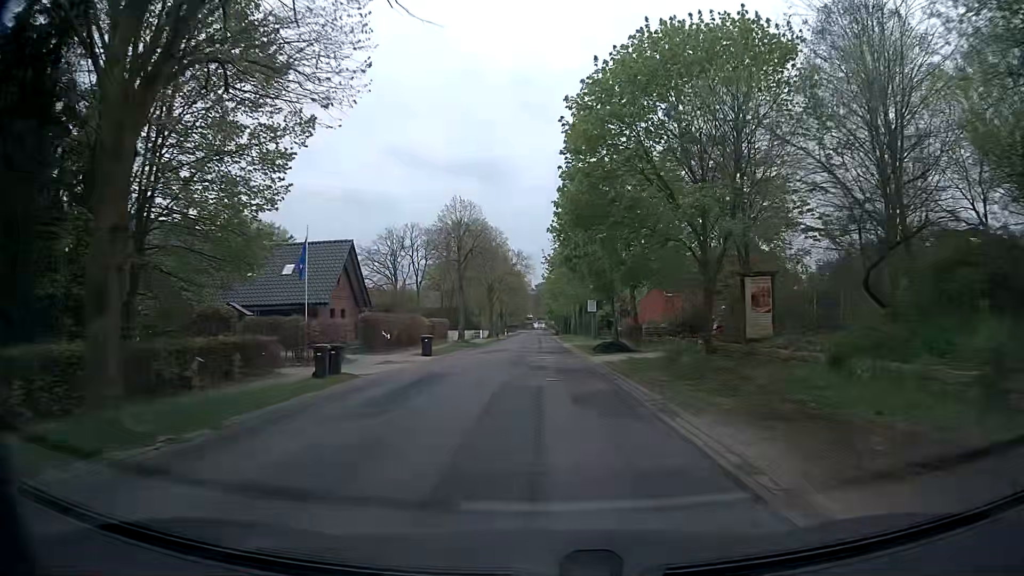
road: secondary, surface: asphalt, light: Day
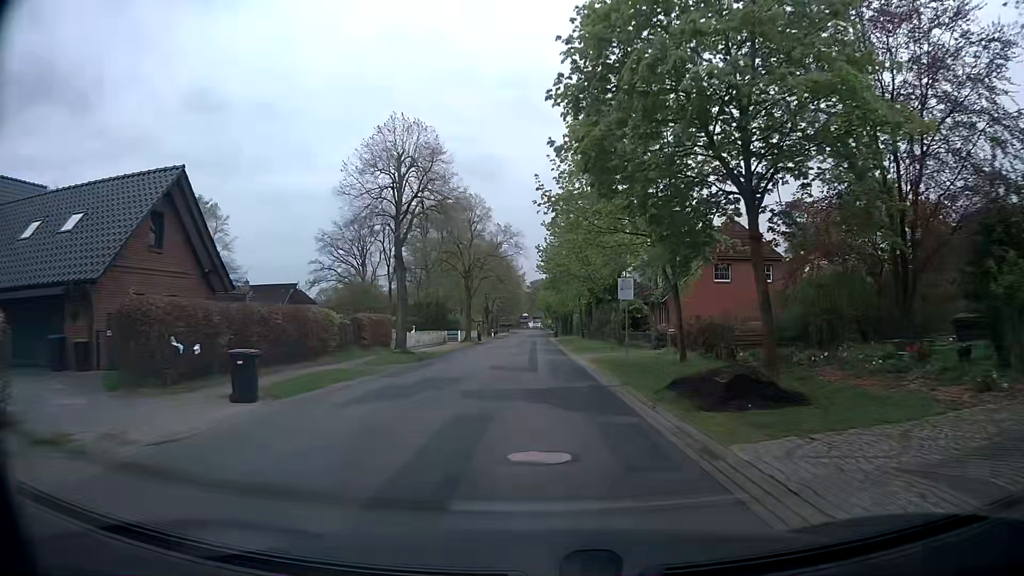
(0.0, +21.7) m; 0°
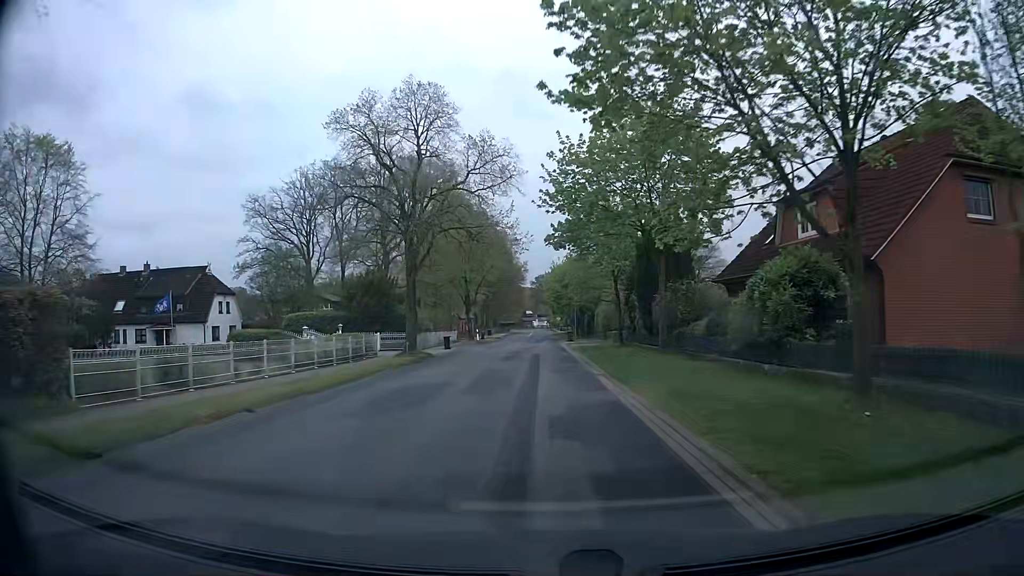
(-0.2, +30.2) m; 0°
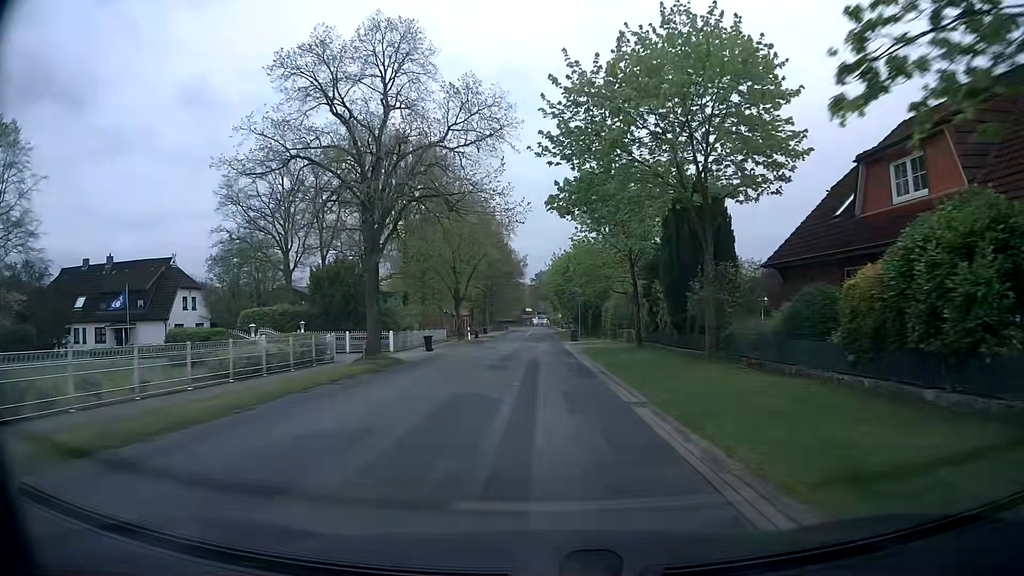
(0.0, +7.6) m; 0°
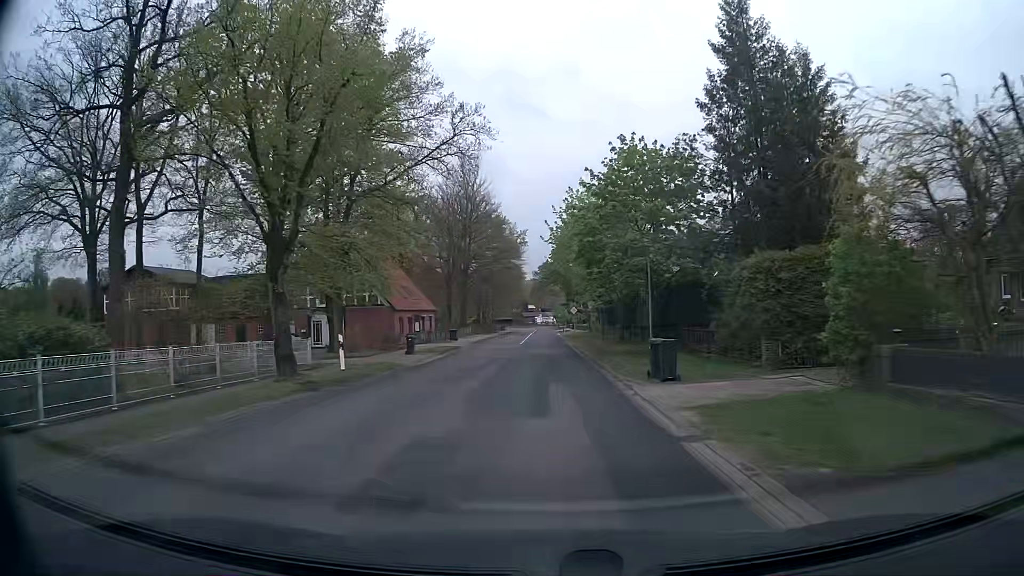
(-0.4, +38.2) m; -1°
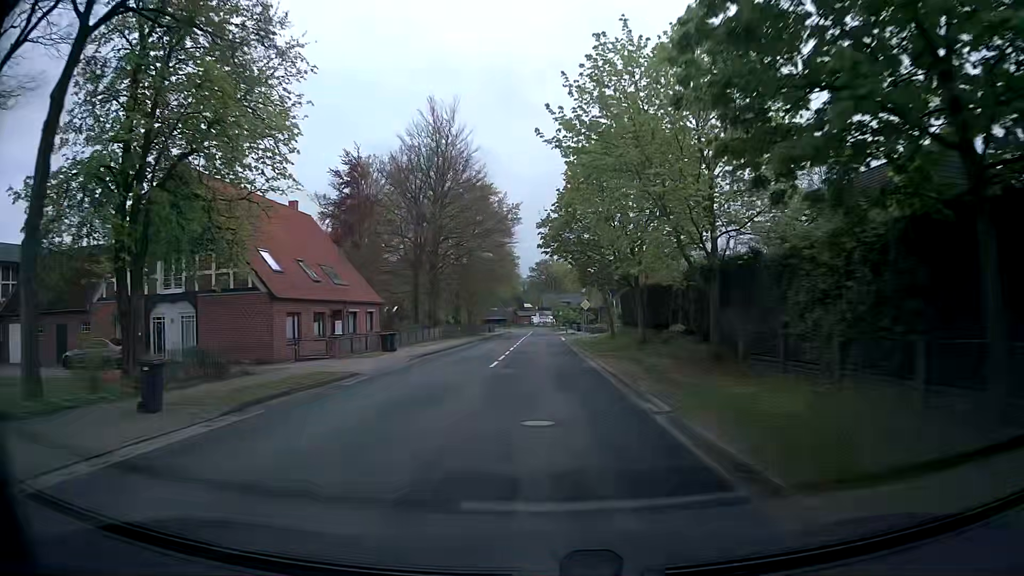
(0.0, +23.5) m; 0°
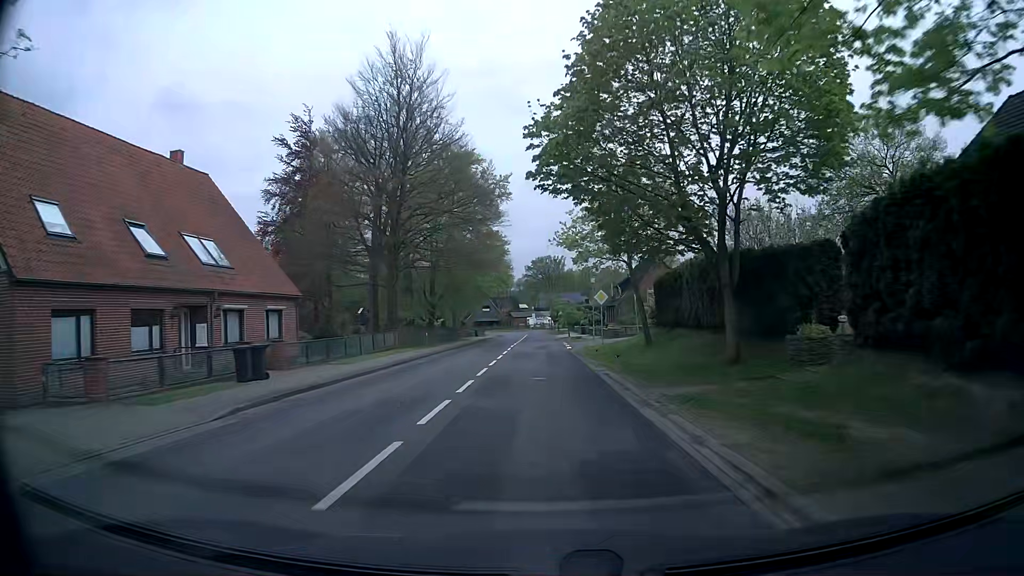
(+0.2, +16.1) m; +1°
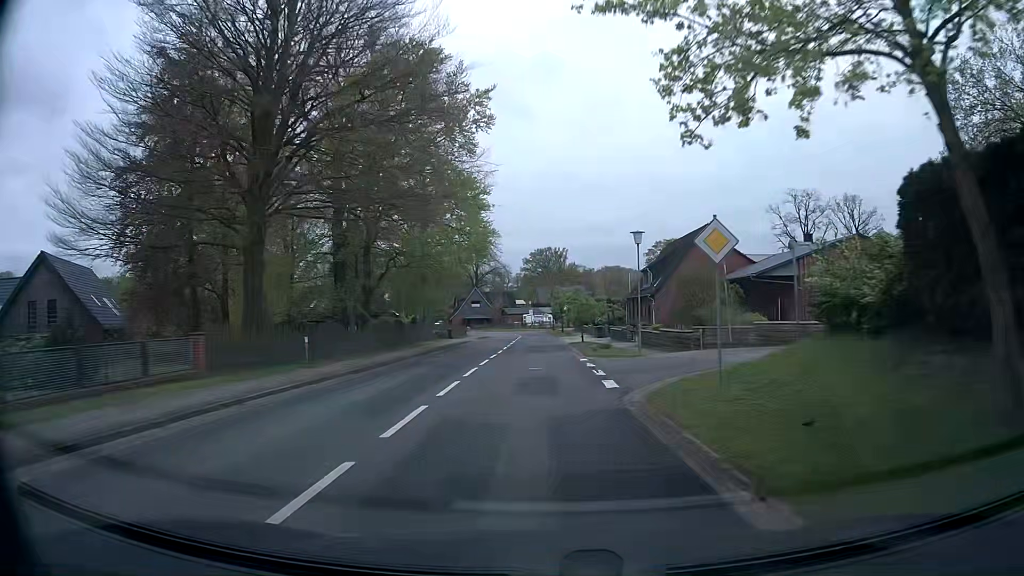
(0.0, +23.7) m; 0°
(0, +10) (0, +20) (0, +30) (0, +40) (0, +50) (0, +60) (-1, +70) (-1, +80) (-2, +90) (-4, +100) m
